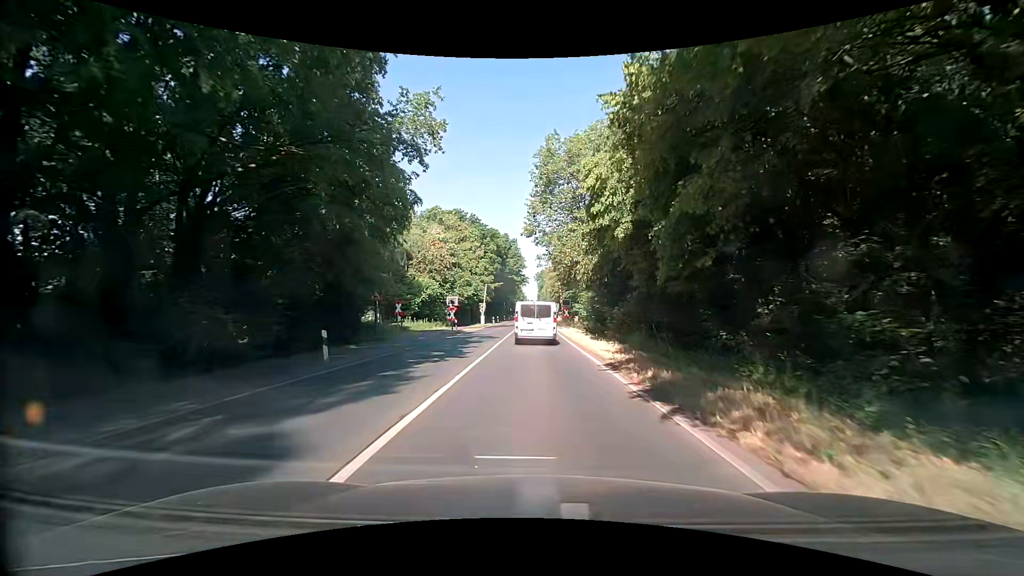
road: secondary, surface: asphalt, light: Day
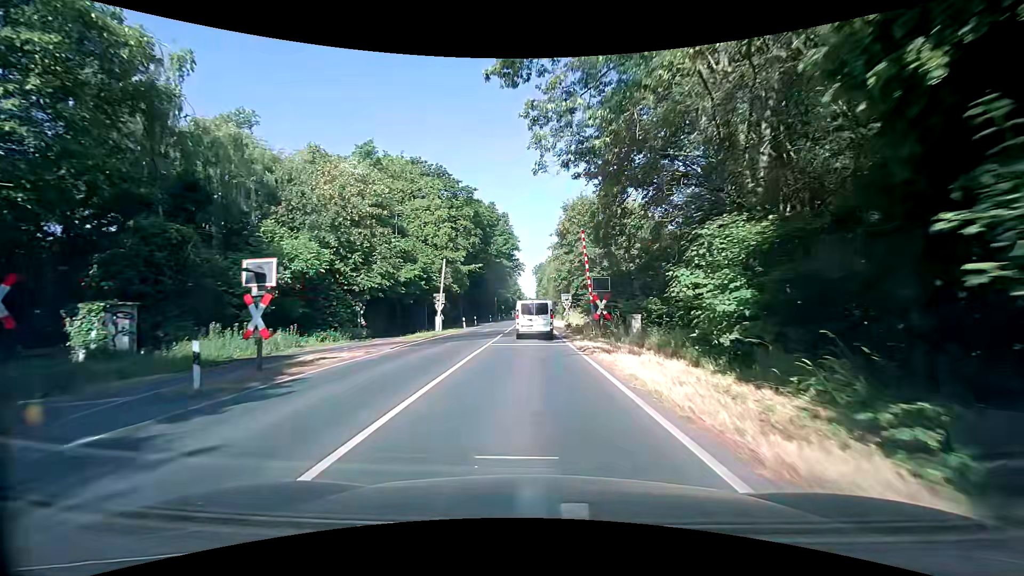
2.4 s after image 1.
(+0.4, +30.8) m; +1°
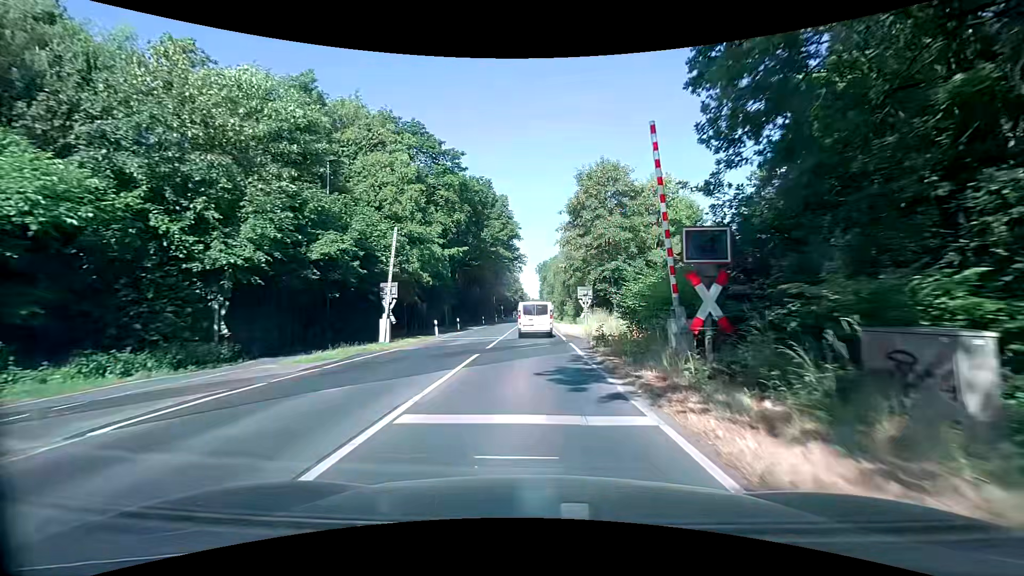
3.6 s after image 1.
(-0.2, +14.8) m; -1°
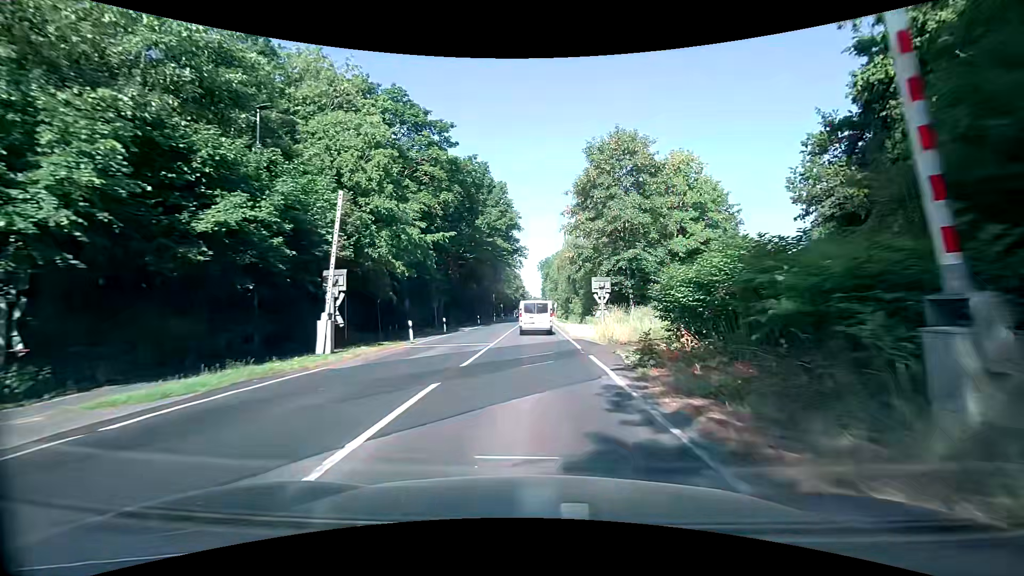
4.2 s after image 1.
(0.0, +7.2) m; 0°
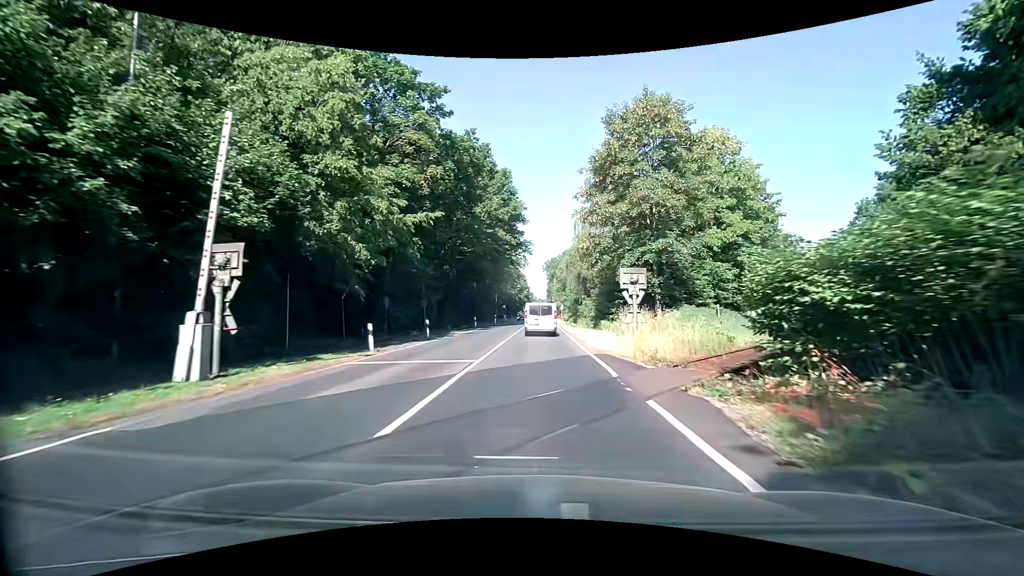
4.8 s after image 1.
(-0.1, +7.0) m; 0°
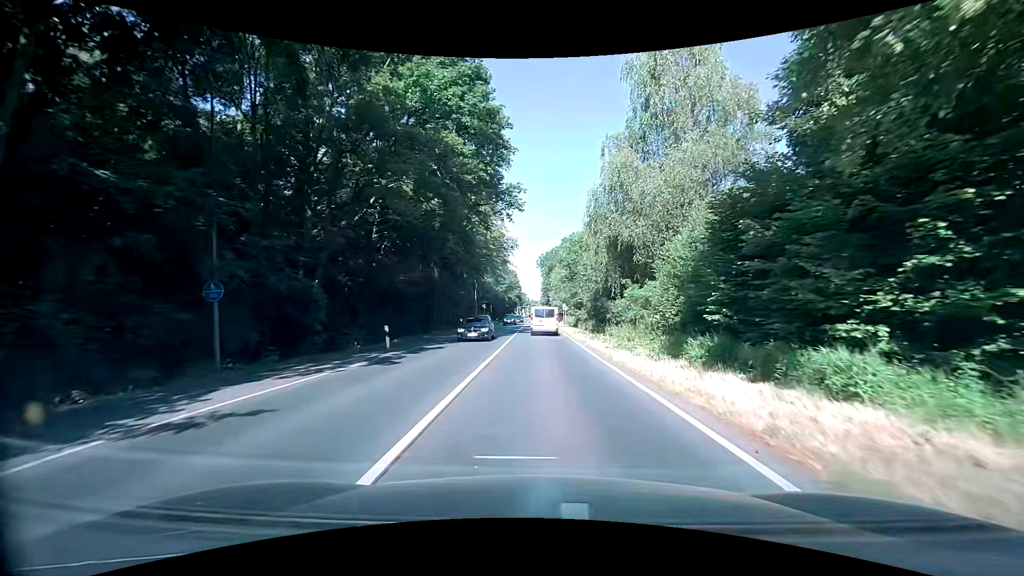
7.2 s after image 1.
(-0.2, +27.9) m; 0°
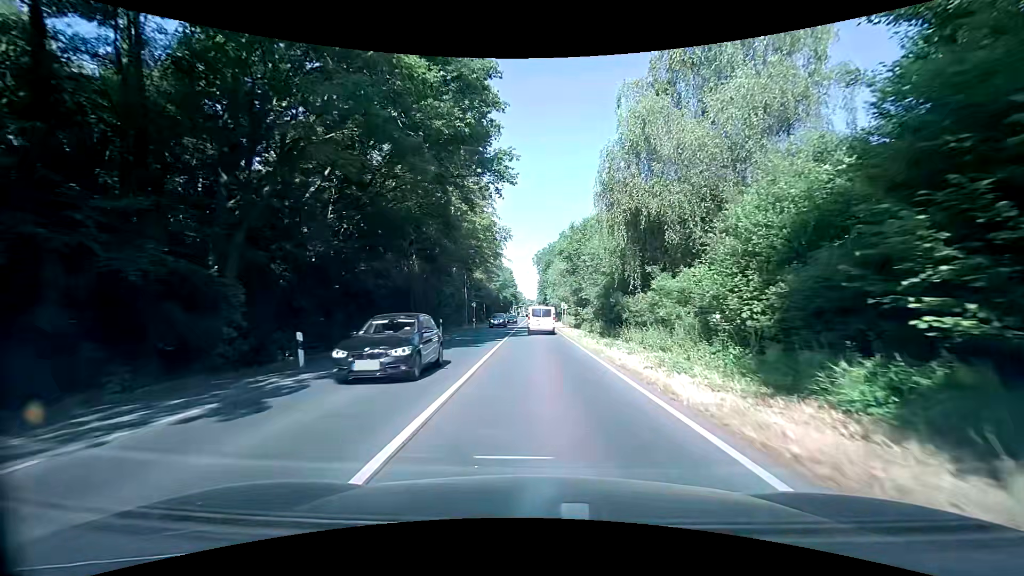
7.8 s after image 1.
(+0.1, +7.3) m; +1°
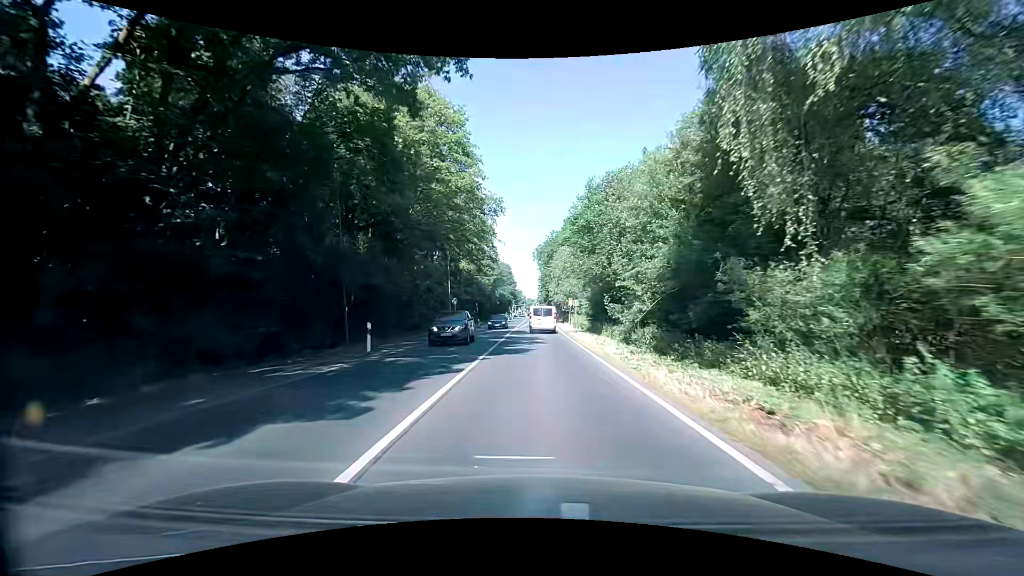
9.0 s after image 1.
(+0.1, +14.8) m; 0°
(0, +10) (0, +20) (0, +30) (0, +40) (0, +50) (0, +60) (0, +70) (0, +80) (+1, +90) (+1, +100) m
